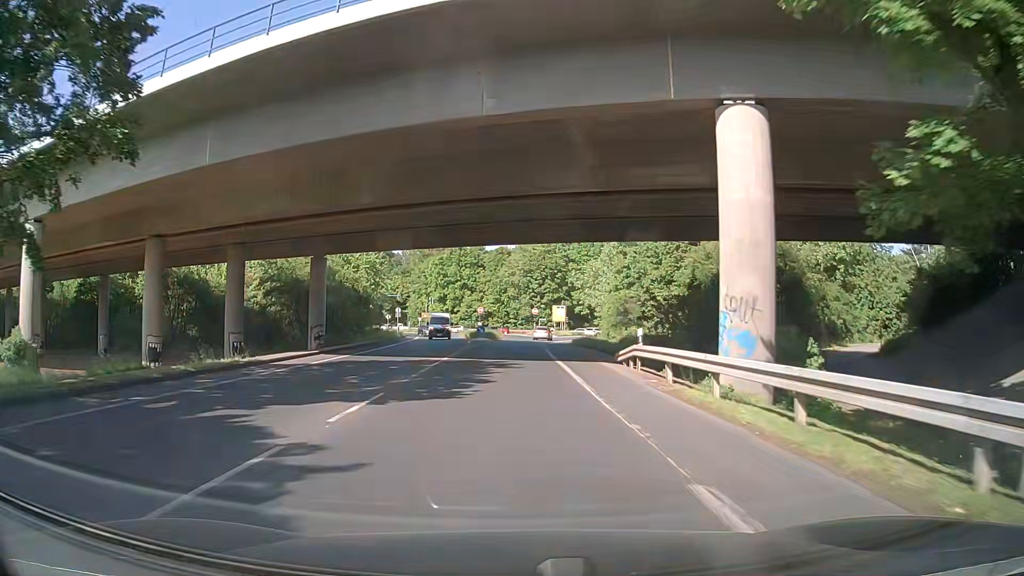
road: secondary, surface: asphalt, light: Day
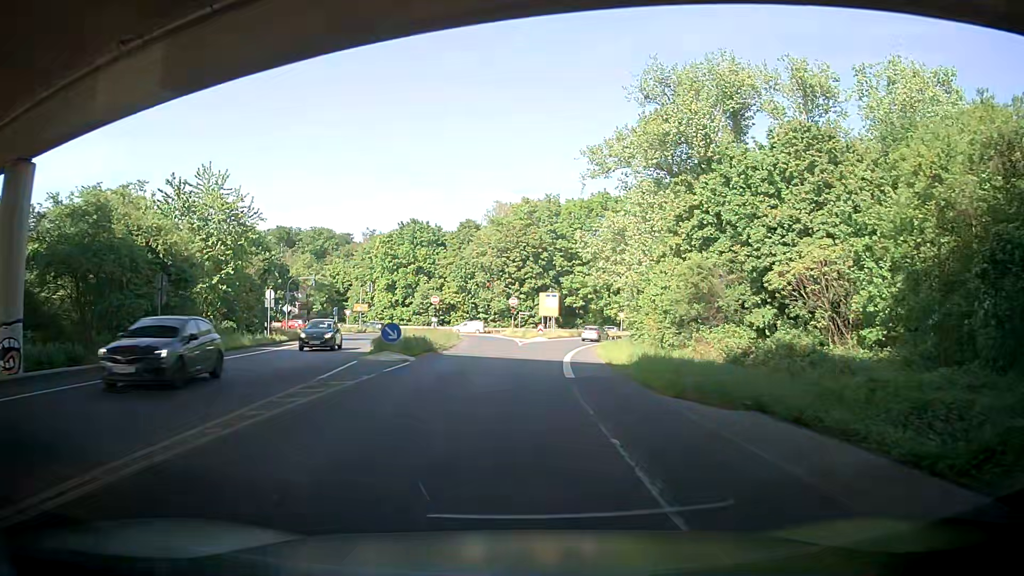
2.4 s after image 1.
(+0.2, +34.6) m; +2°
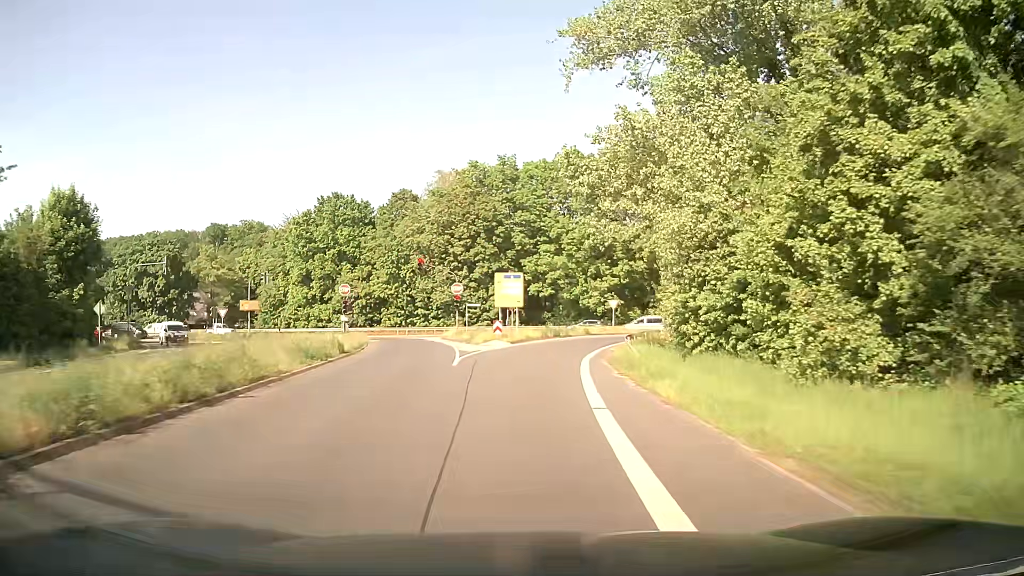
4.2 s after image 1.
(+0.7, +24.5) m; +4°
(0, +10) (+1, +20) (+1, +30) (+3, +40) (+8, +49) (+15, +56) (+24, +60) (+34, +62) (+43, +63) (+53, +63) m
